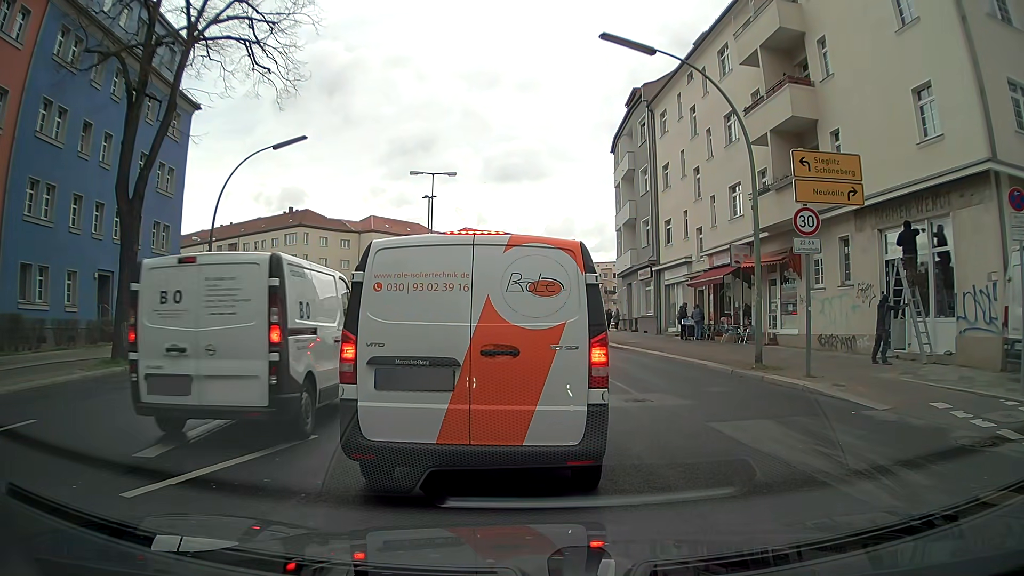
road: secondary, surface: asphalt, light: Day
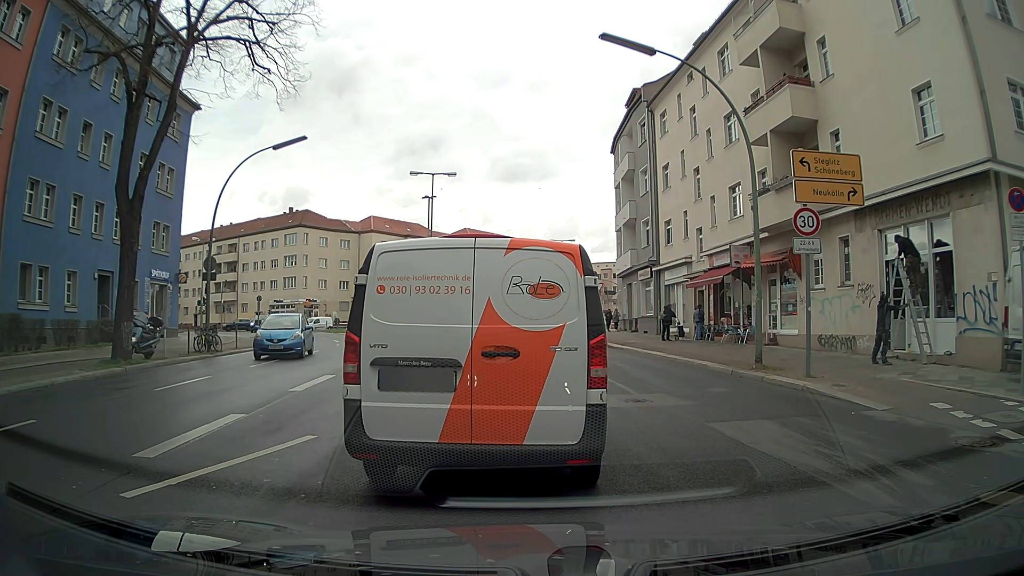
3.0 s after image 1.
(0.0, +0.1) m; 0°
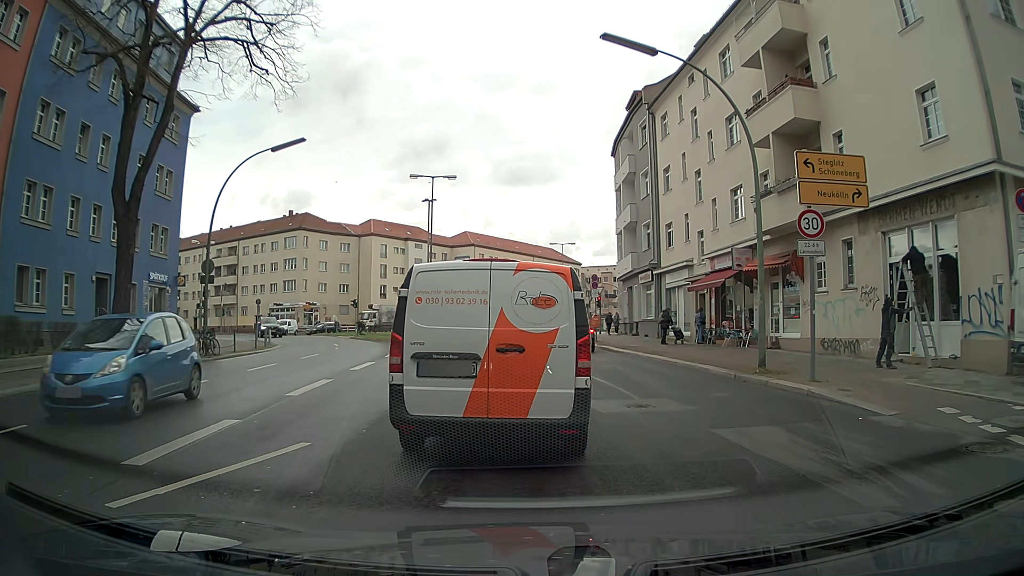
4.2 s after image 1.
(0.0, +0.3) m; 0°
(0, +10) (0, +20) (-1, +30) (-2, +40) (-2, +50) (-2, +60) (-1, +70) (+1, +80) (+5, +89) (+9, +98) m
